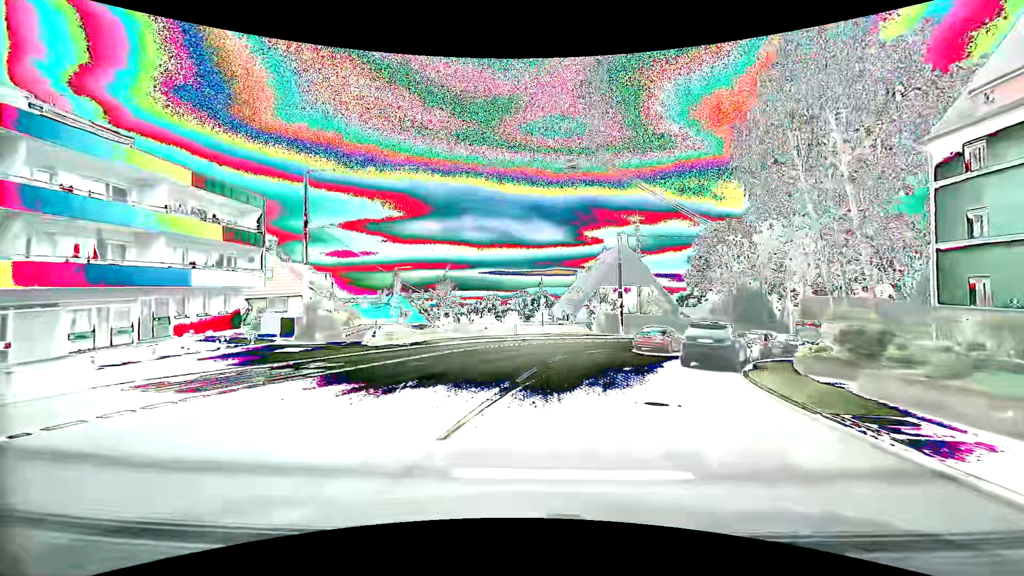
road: secondary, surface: asphalt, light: Day
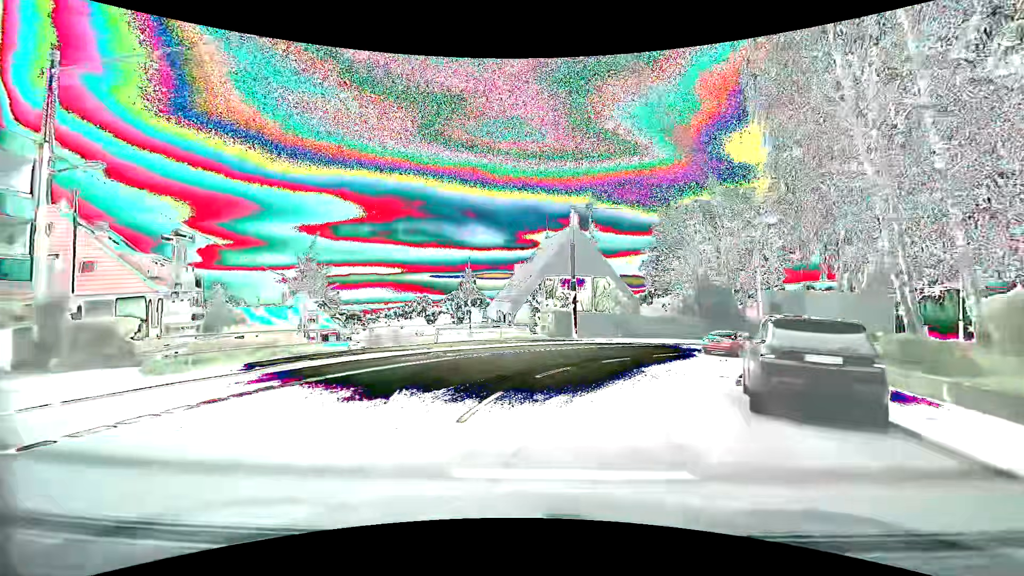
(+0.5, +10.8) m; +7°
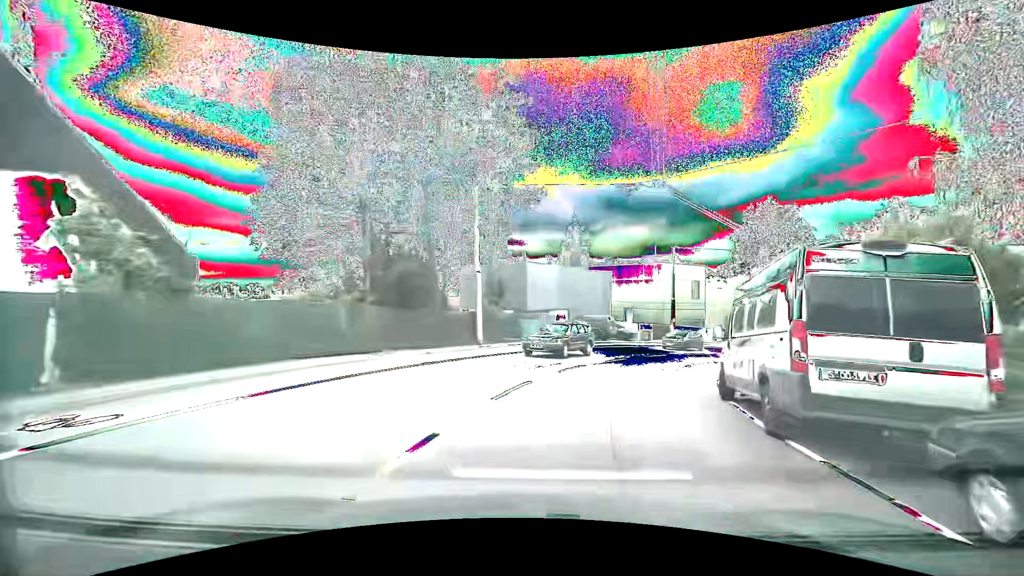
(+7.7, +25.4) m; +35°
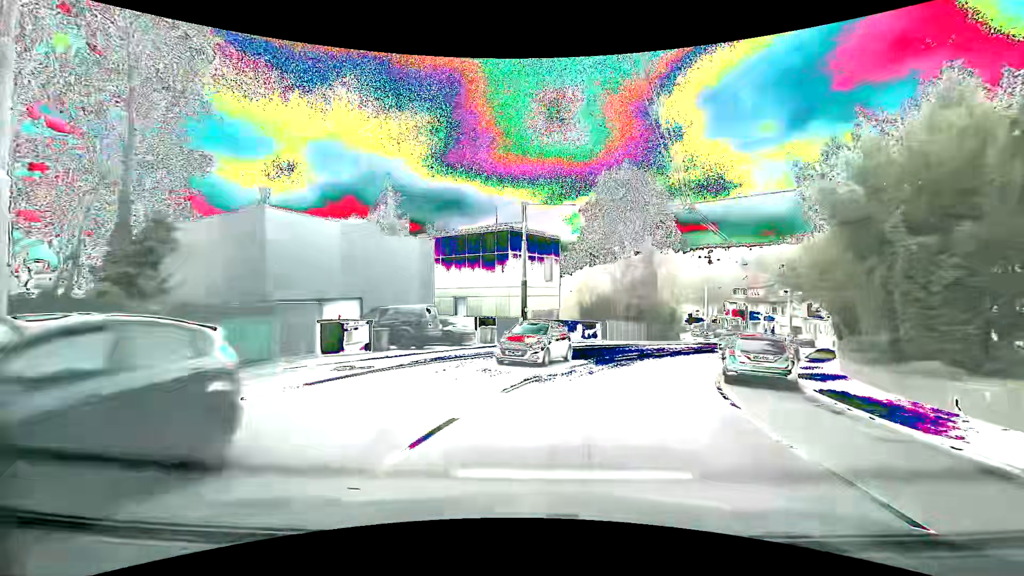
(+2.7, +16.3) m; +19°
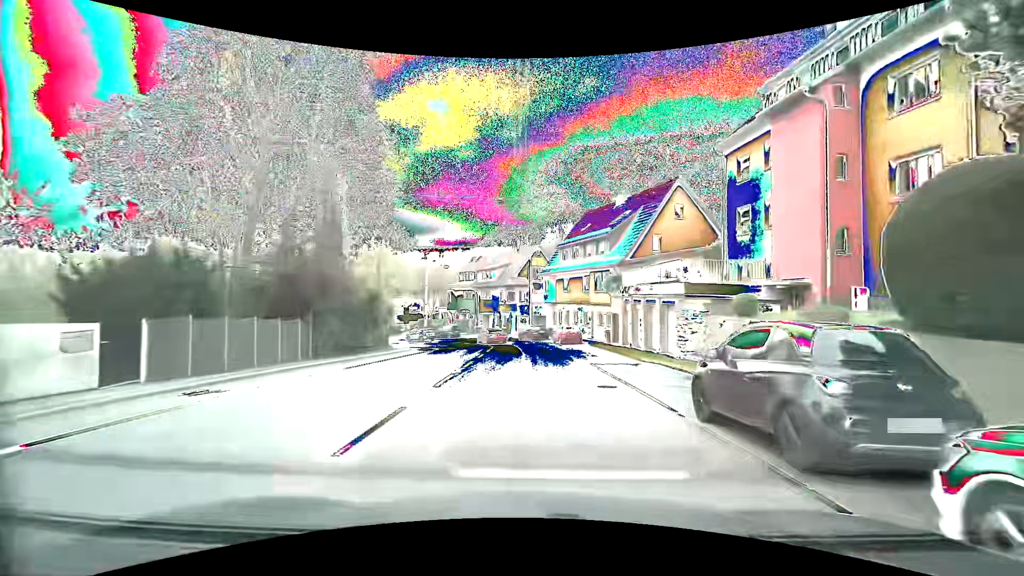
(+7.7, +26.8) m; +32°
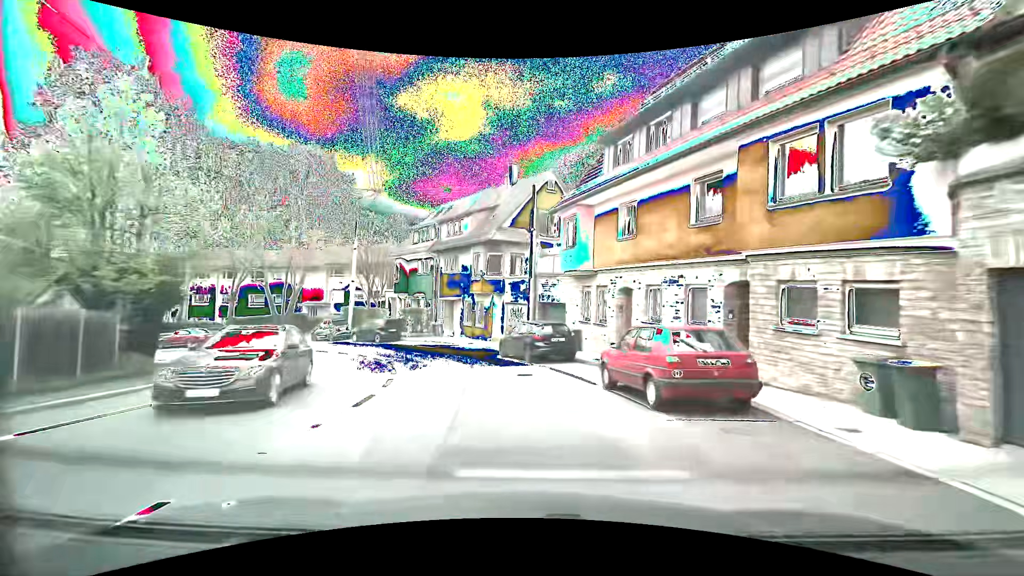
(+0.5, +28.7) m; 0°
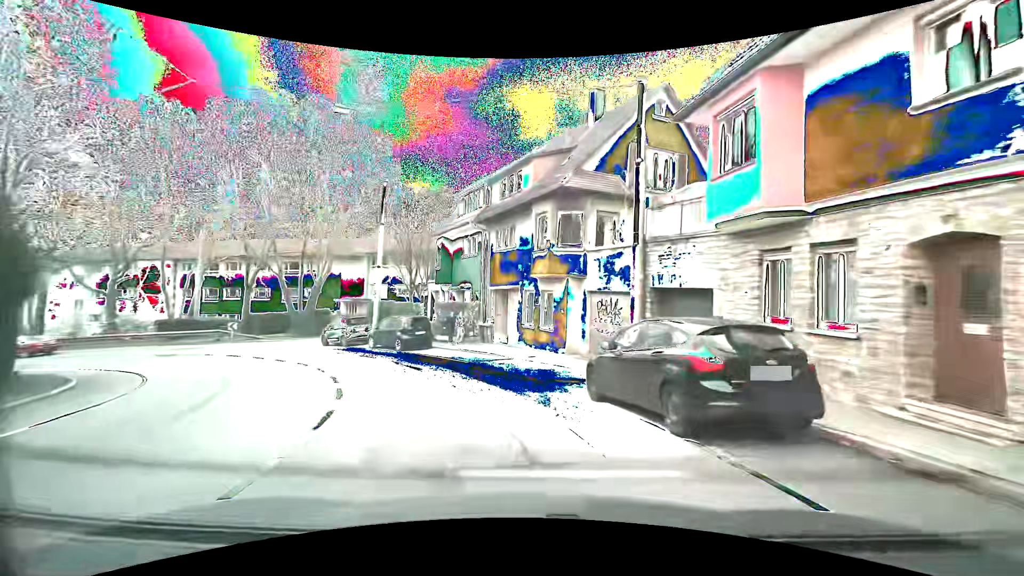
(-0.6, +10.9) m; -7°
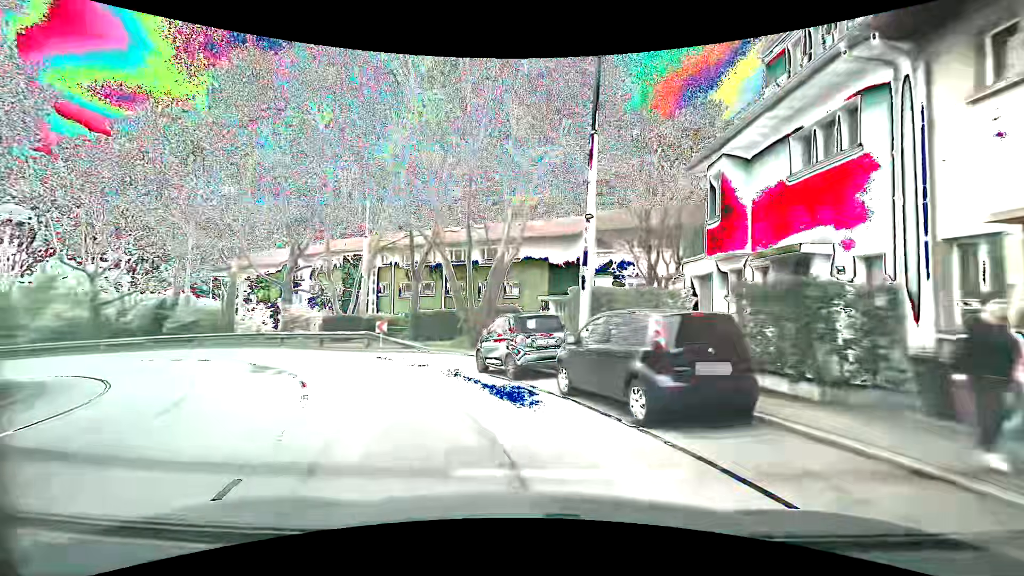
(-3.3, +15.6) m; -26°
(-2, +10) (-6, +19) (-13, +26) (-22, +30) (-32, +32) (-42, +31) (-51, +26) (-58, +20) (-65, +13) (-72, +5) m
